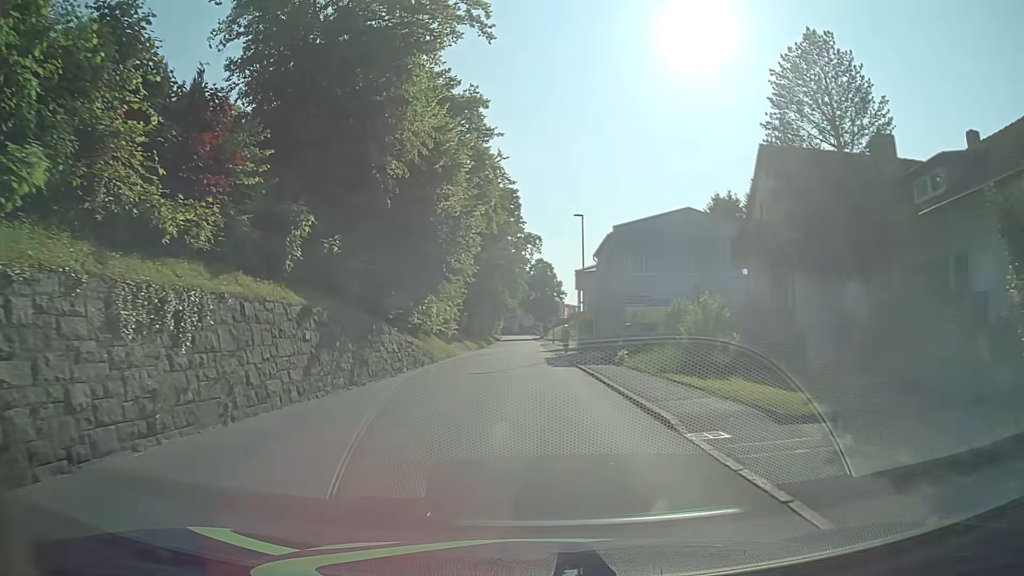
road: tertiary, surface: asphalt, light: Day
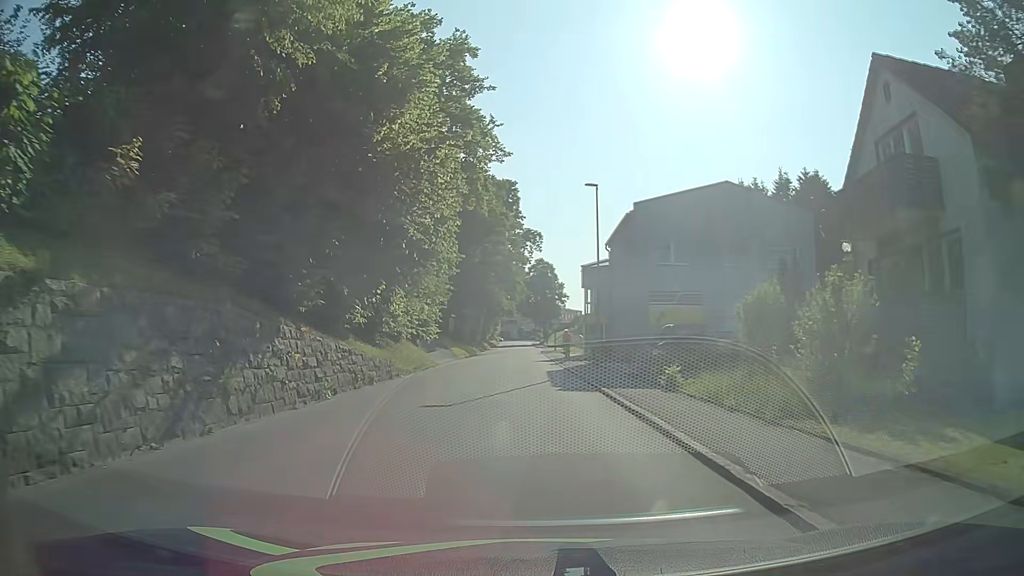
(0.0, +9.6) m; 0°
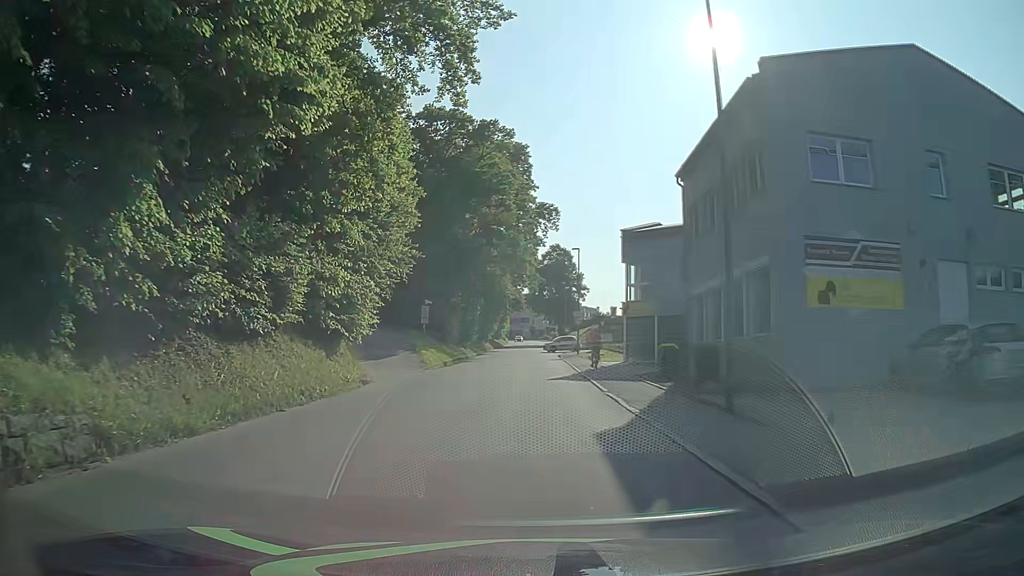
(-0.2, +19.1) m; -1°
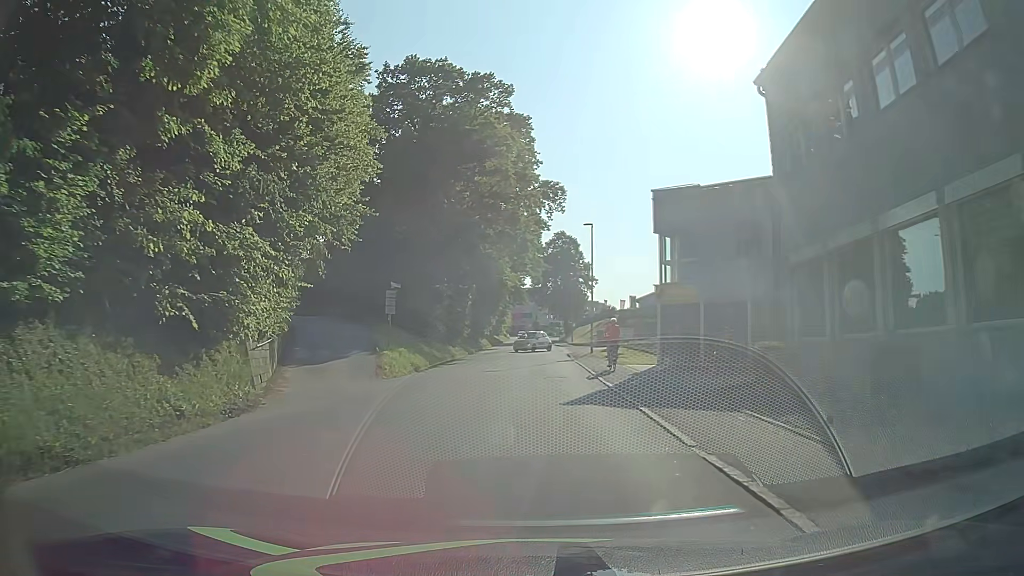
(0.0, +9.6) m; -1°
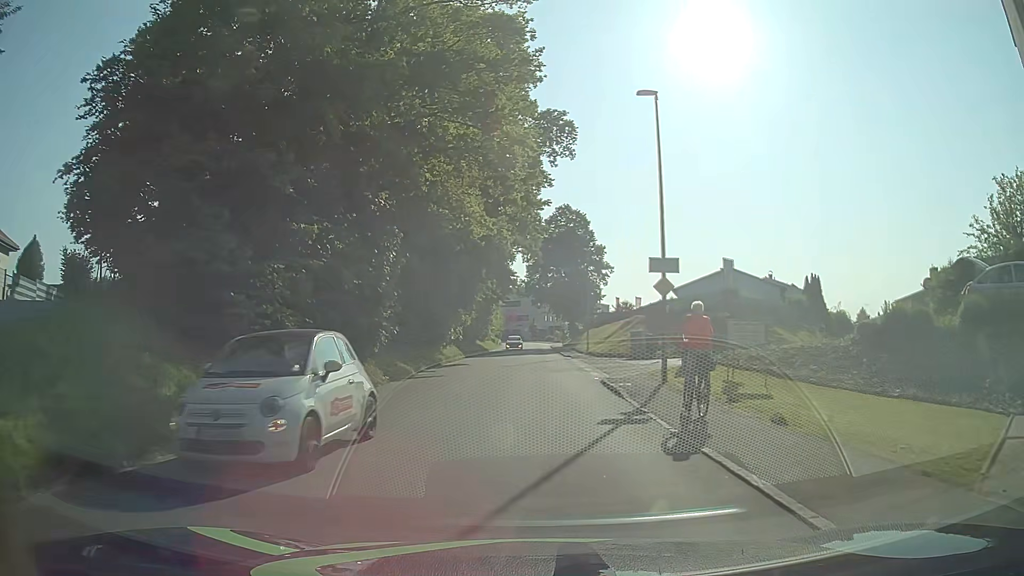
(+0.2, +24.1) m; +1°
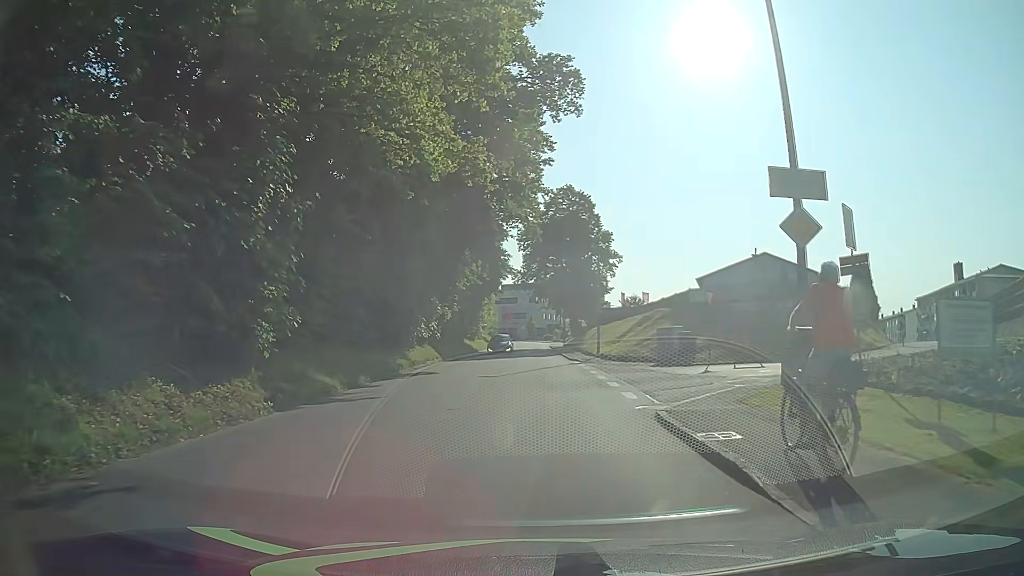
(-0.1, +9.6) m; -1°
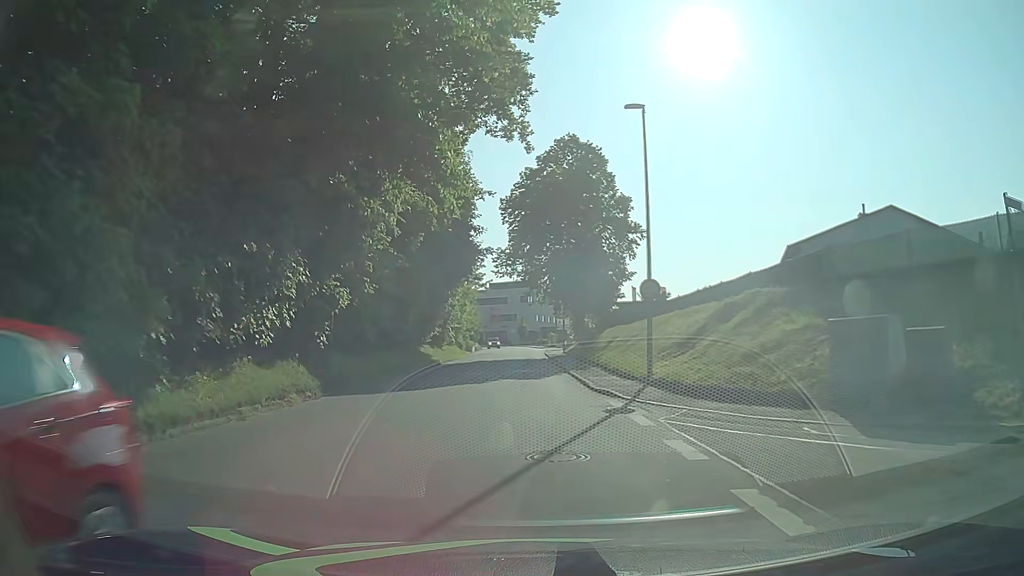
(+0.2, +19.0) m; +2°
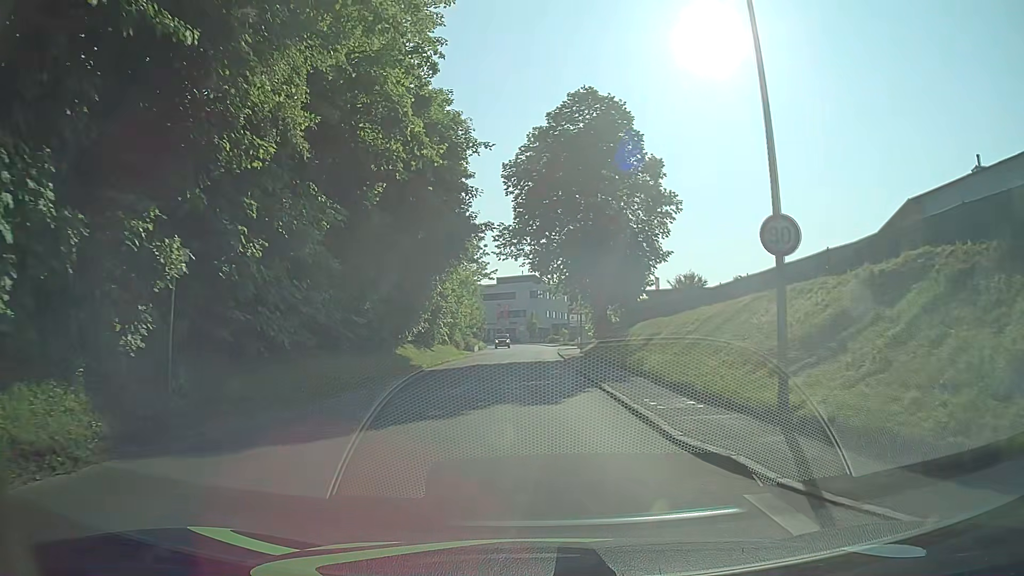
(-0.2, +9.5) m; -2°
(0, +10) (0, +20) (0, +30) (0, +40) (0, +50) (0, +60) (0, +70) (+1, +80) (0, +90) (0, +100) m
